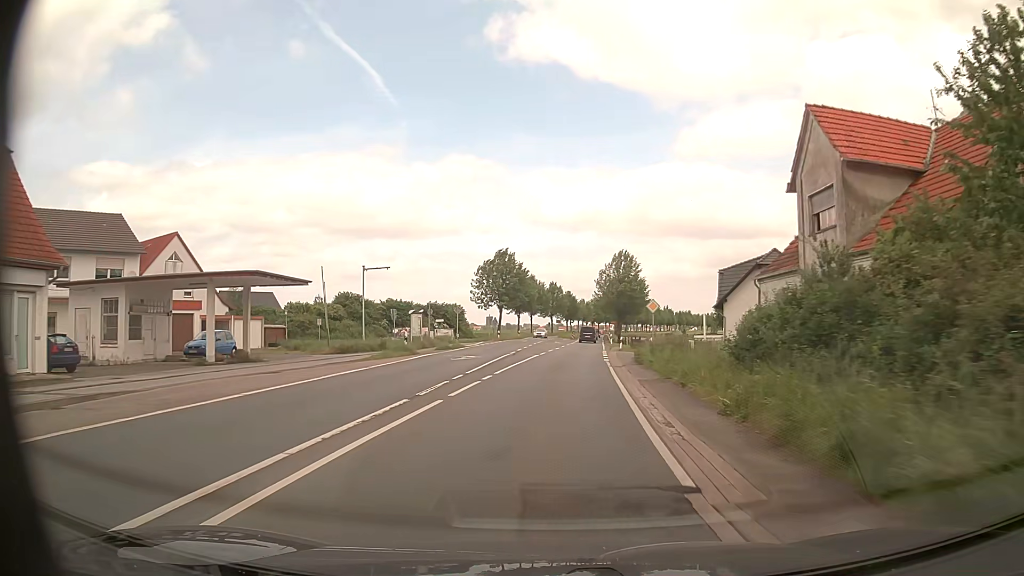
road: primary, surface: asphalt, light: Day
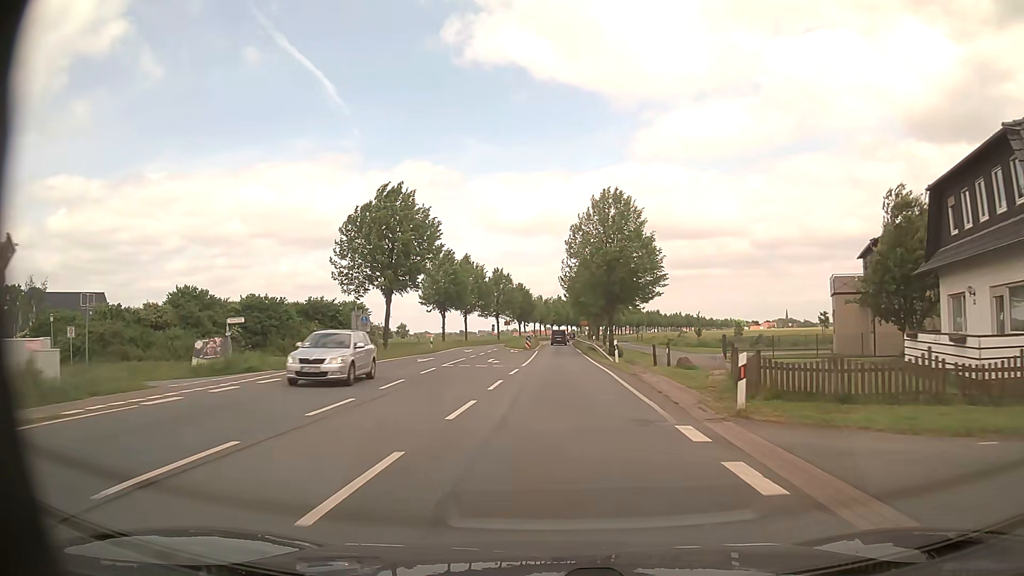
(+1.4, +39.8) m; +4°
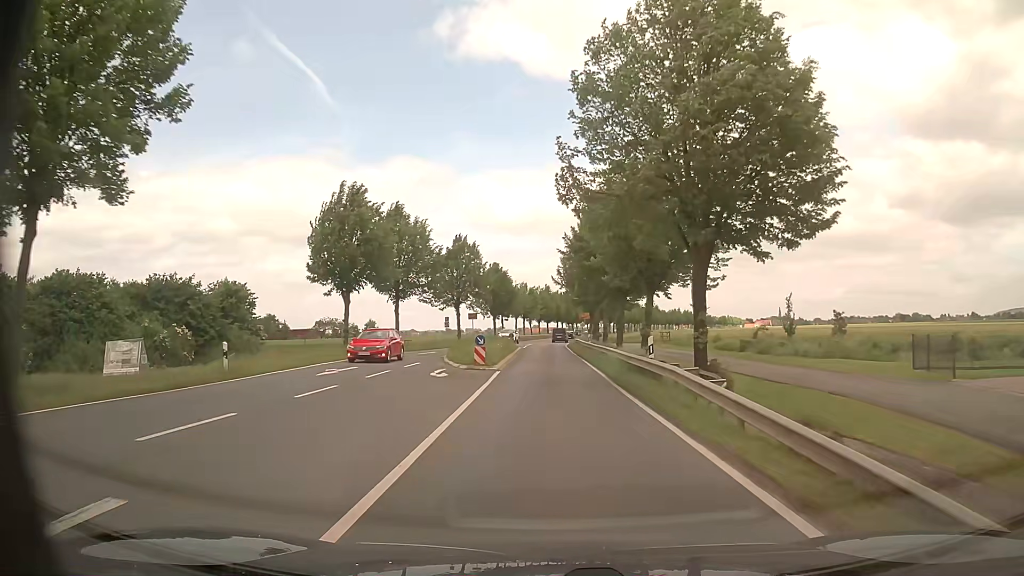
(+0.3, +31.8) m; +1°
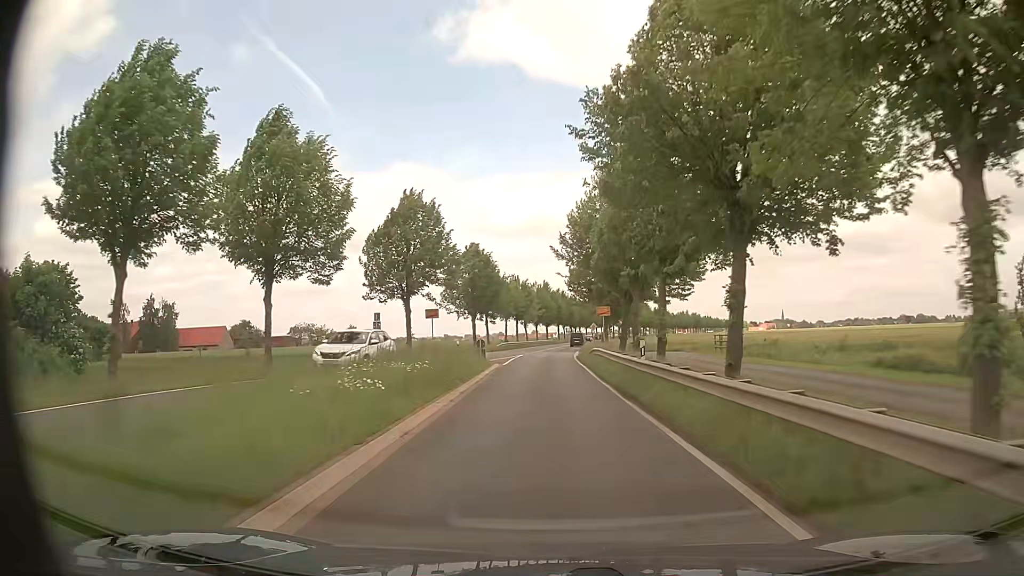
(-0.1, +23.9) m; 0°
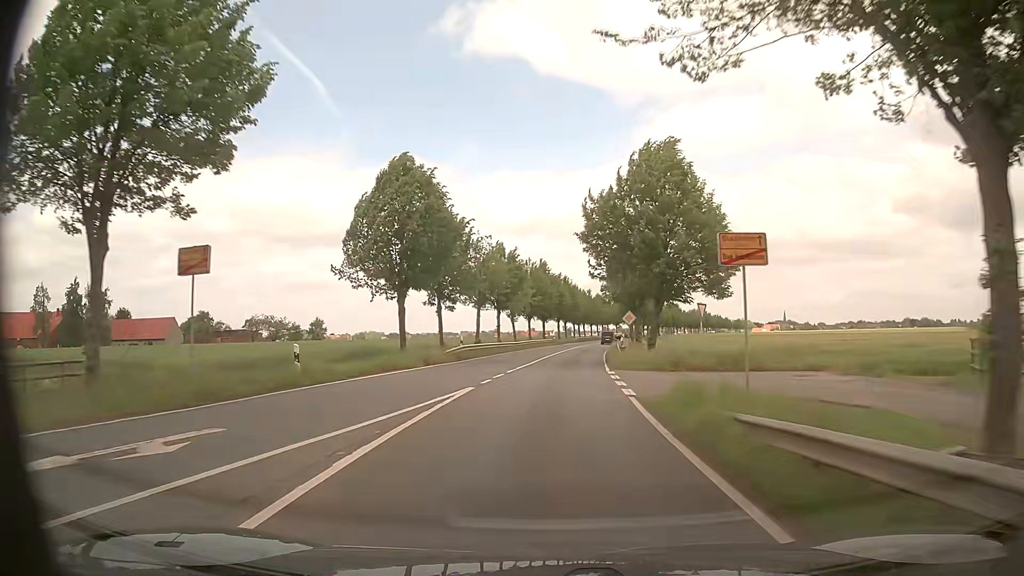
(-0.2, +31.8) m; 0°
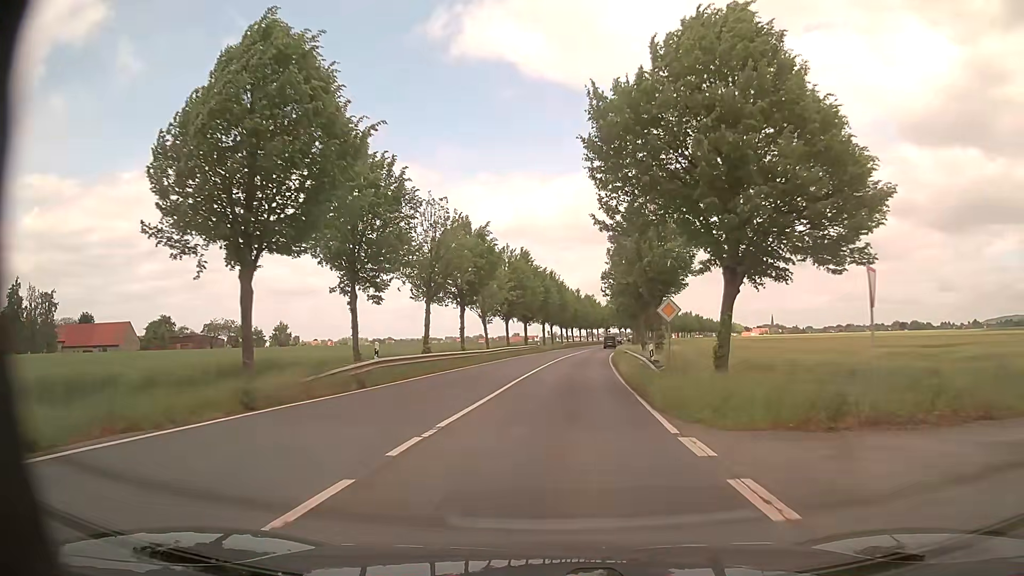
(+0.1, +16.7) m; +1°
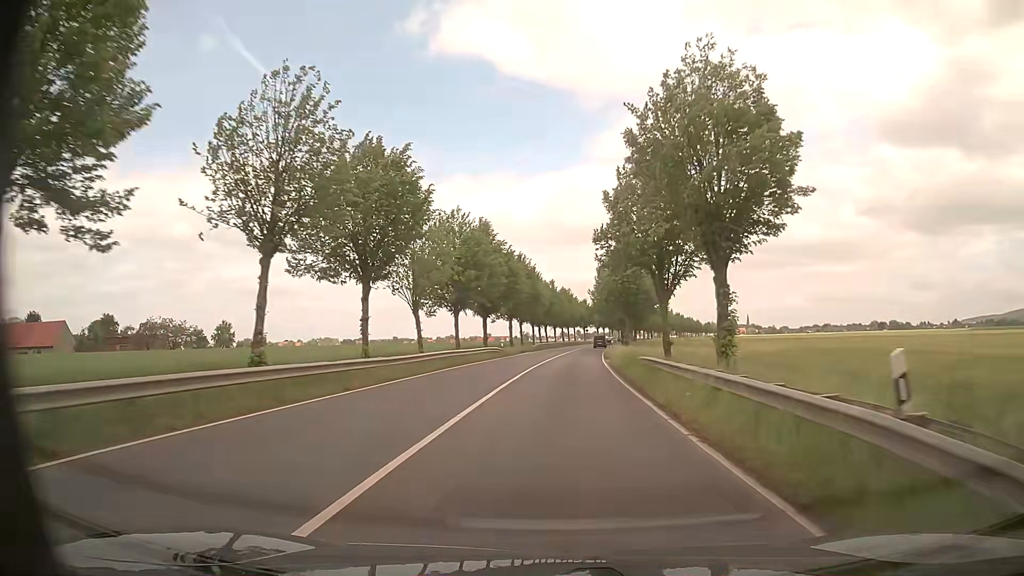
(+0.4, +19.1) m; +2°
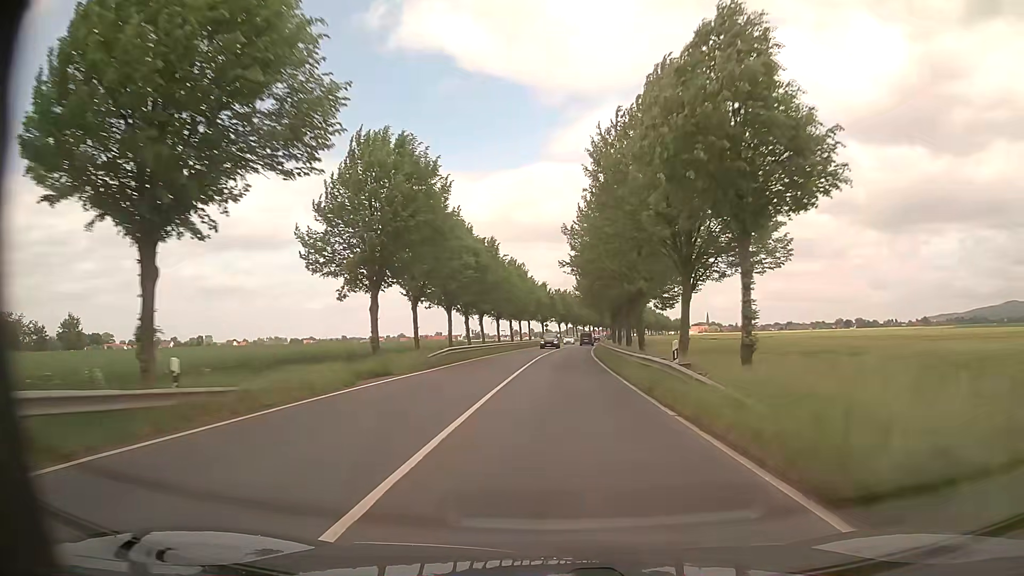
(+1.4, +45.6) m; +4°
(0, +10) (0, +20) (+1, +30) (+1, +40) (+2, +50) (+2, +60) (+3, +70) (+3, +80) (+4, +90) (+5, +100) m
